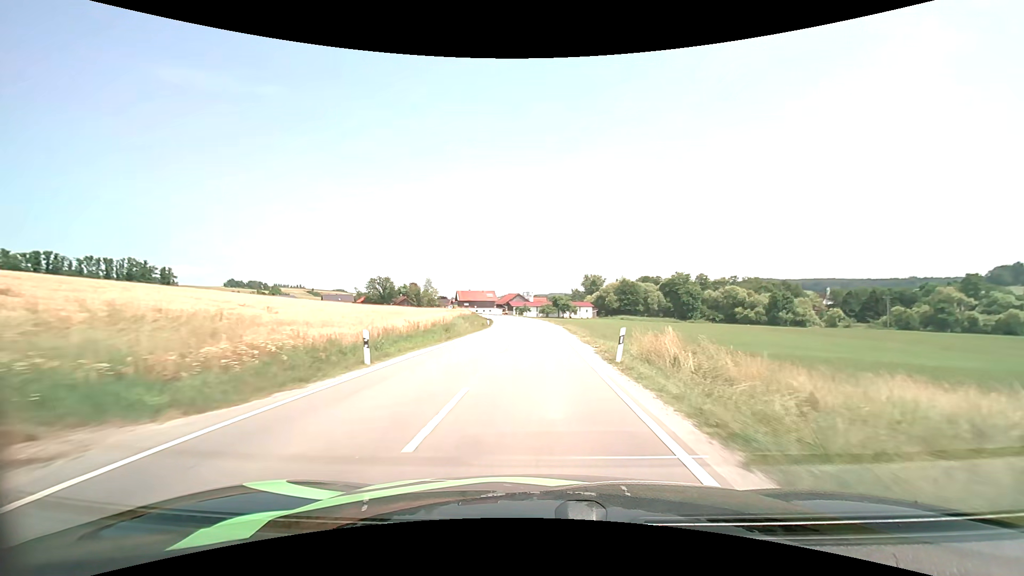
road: secondary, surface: asphalt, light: Day
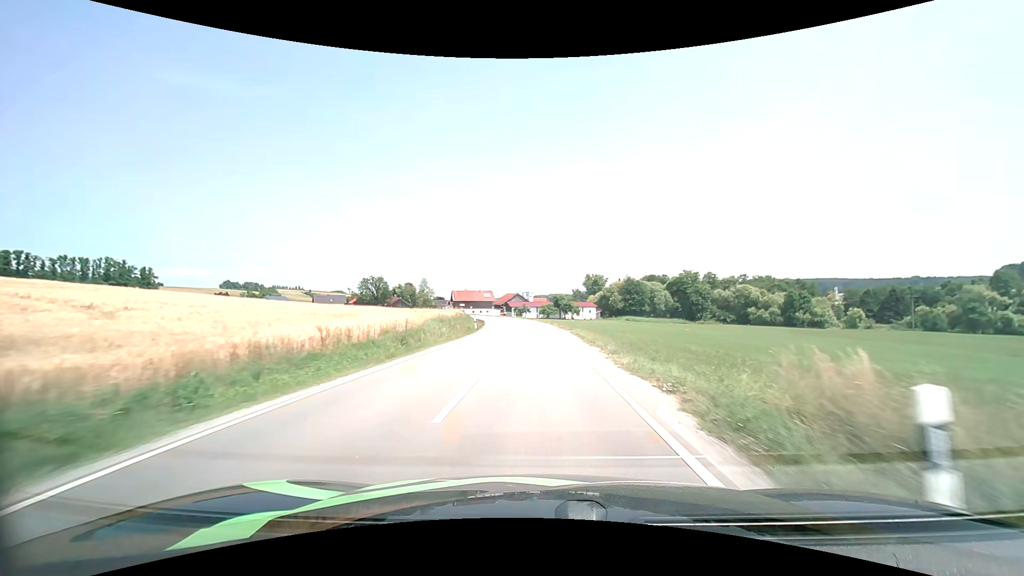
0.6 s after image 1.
(0.0, +10.7) m; 0°
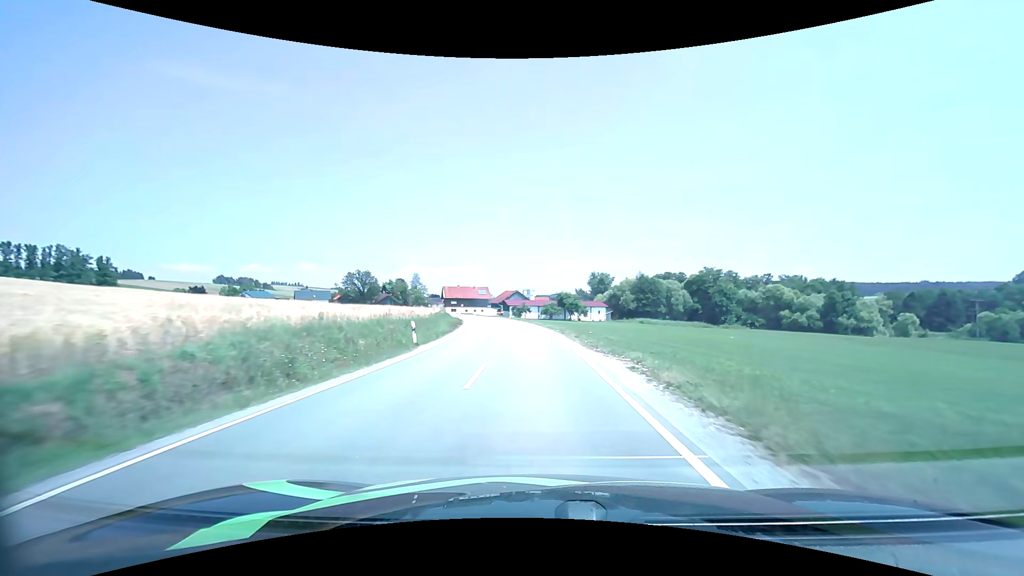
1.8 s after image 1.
(0.0, +21.2) m; 0°
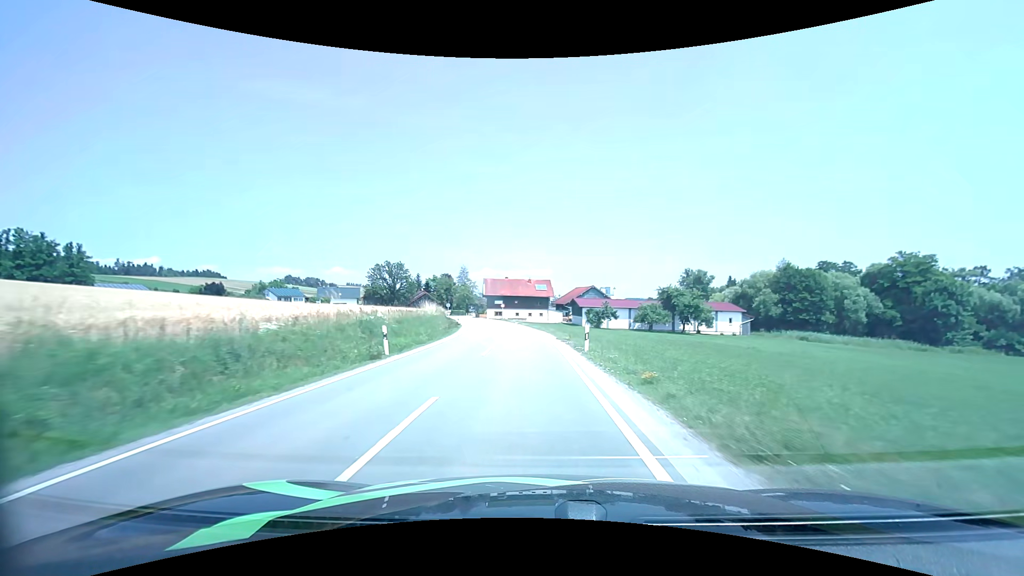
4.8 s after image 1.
(-2.9, +53.0) m; -8°
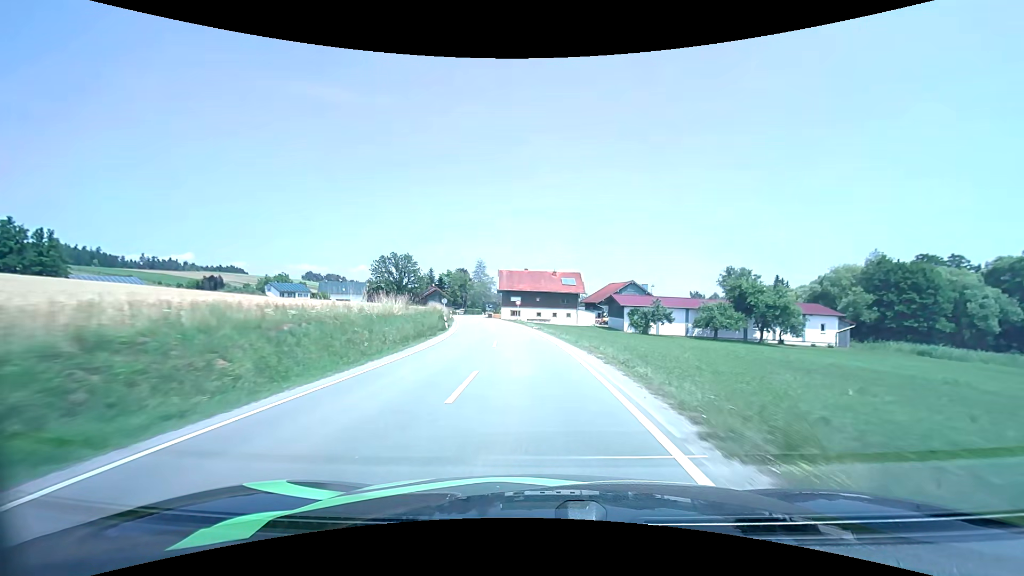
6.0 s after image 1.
(-0.5, +20.6) m; -3°
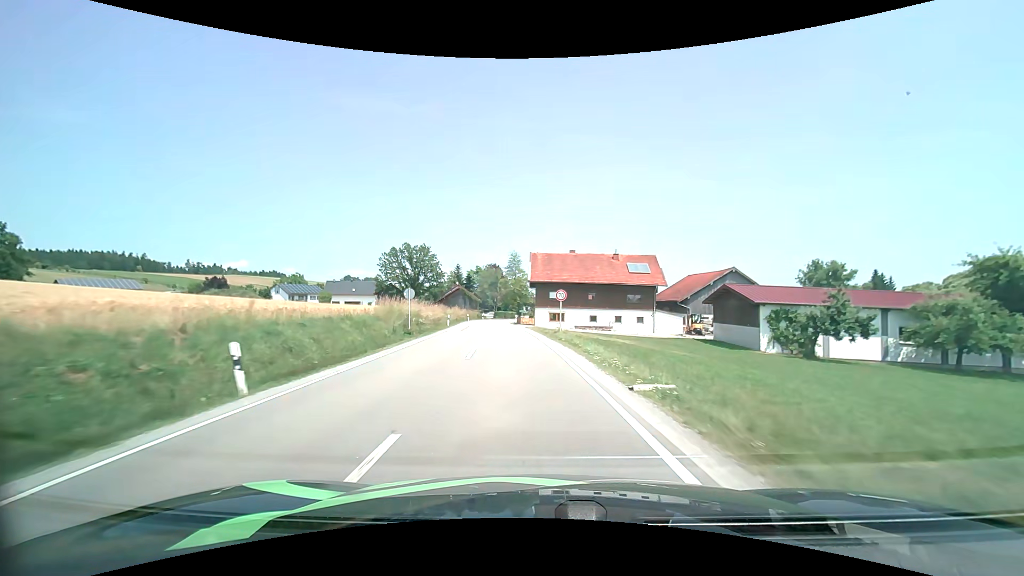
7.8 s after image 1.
(-1.1, +29.9) m; -5°
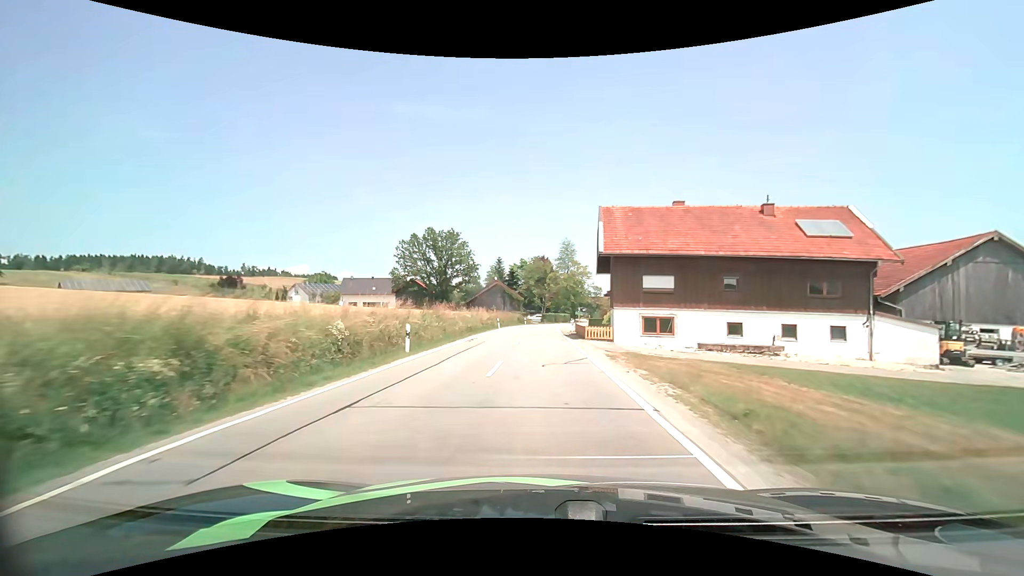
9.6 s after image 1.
(-1.6, +27.2) m; -6°
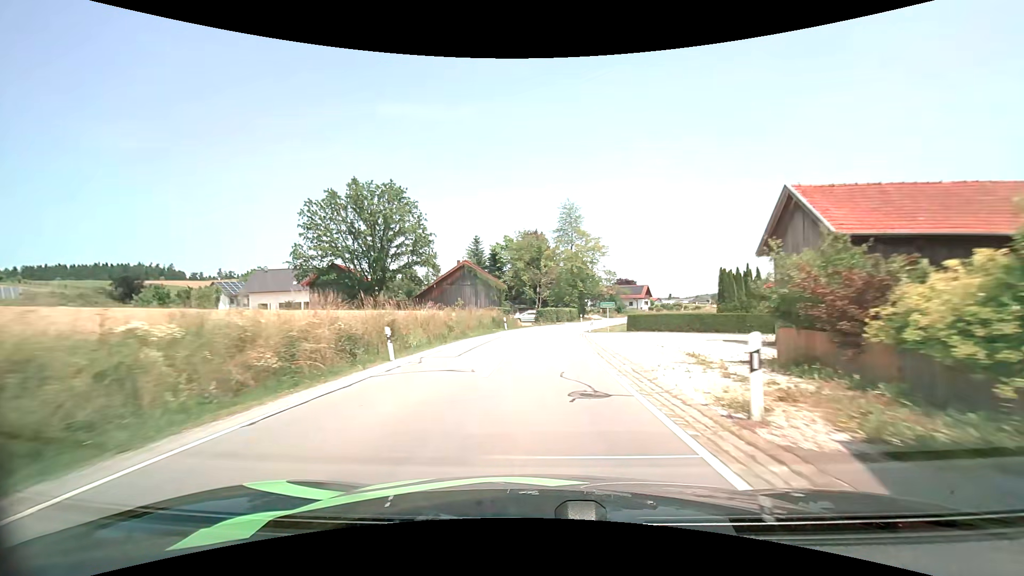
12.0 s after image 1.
(+0.1, +36.3) m; 0°
(0, +10) (0, +20) (+1, +30) (+2, +40) (+4, +50) (+6, +59) (+9, +69) (+13, +78) (+17, +87) (+22, +96) m
